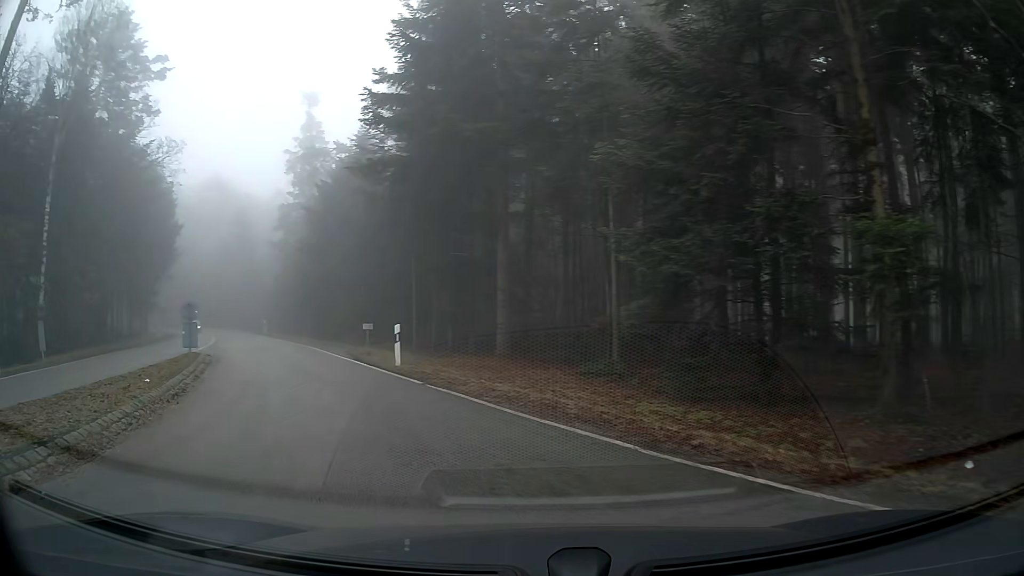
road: tertiary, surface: asphalt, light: Day
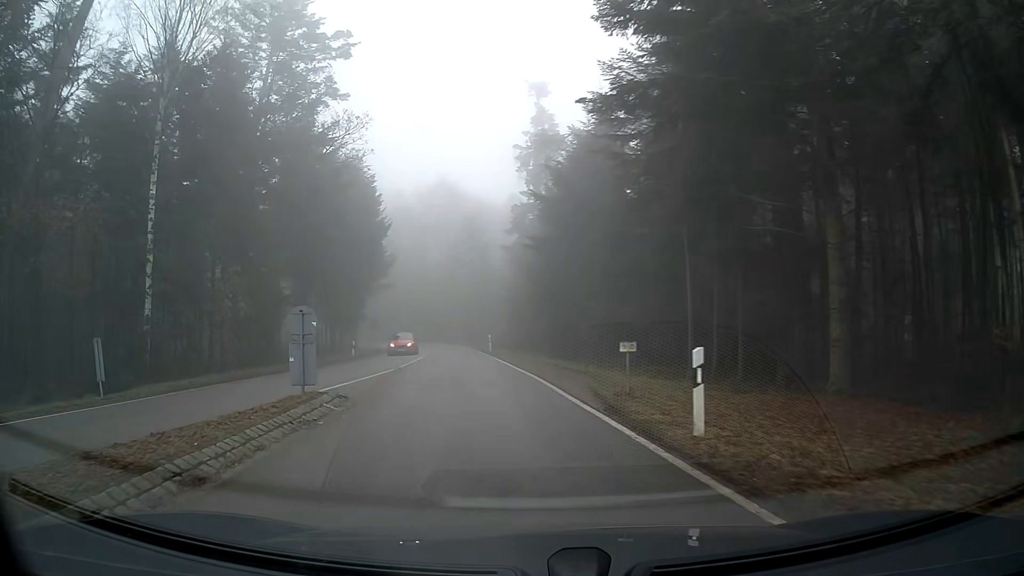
(-1.6, +9.2) m; -17°
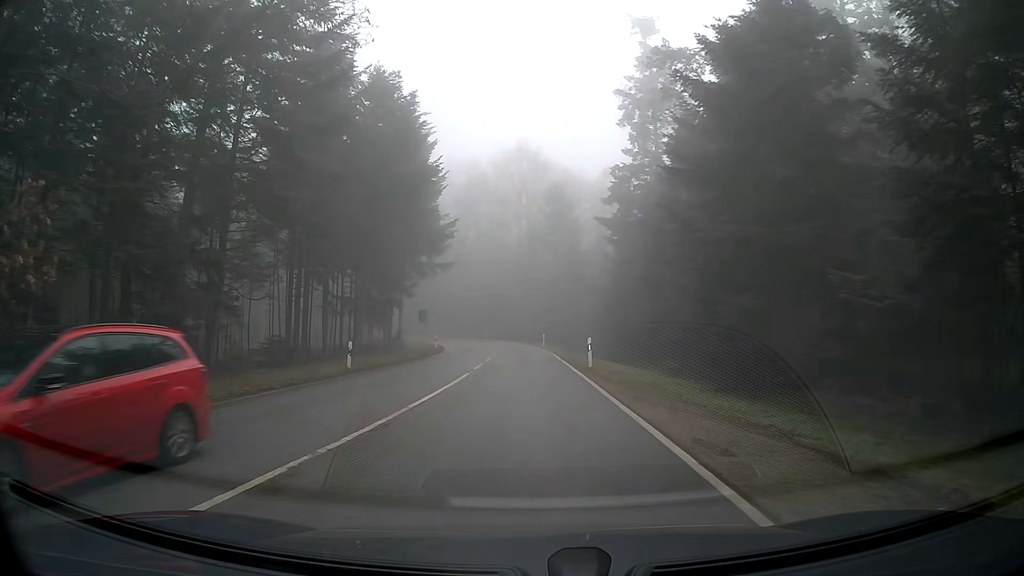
(-1.5, +17.6) m; -7°
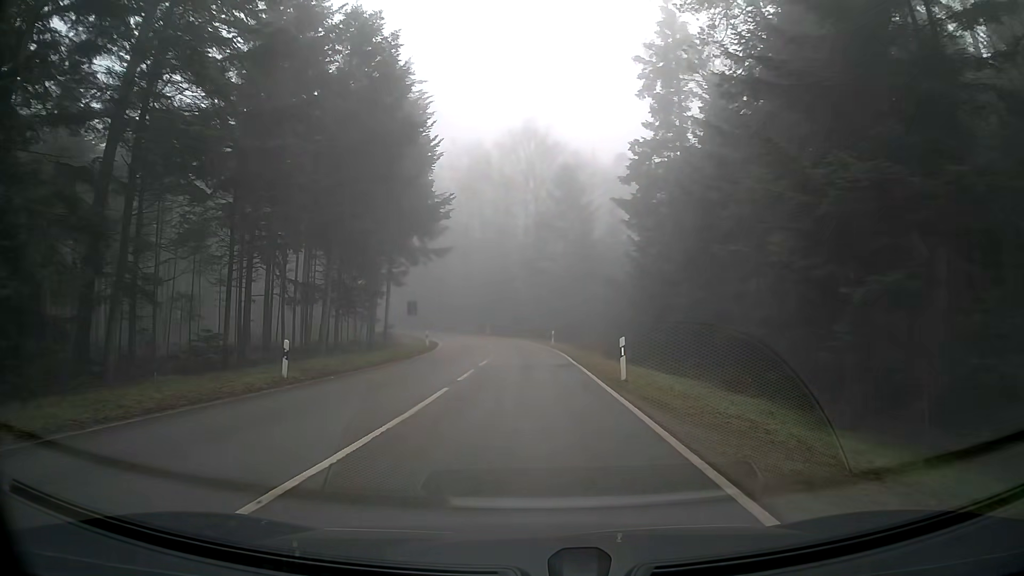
(0.0, +6.9) m; 0°
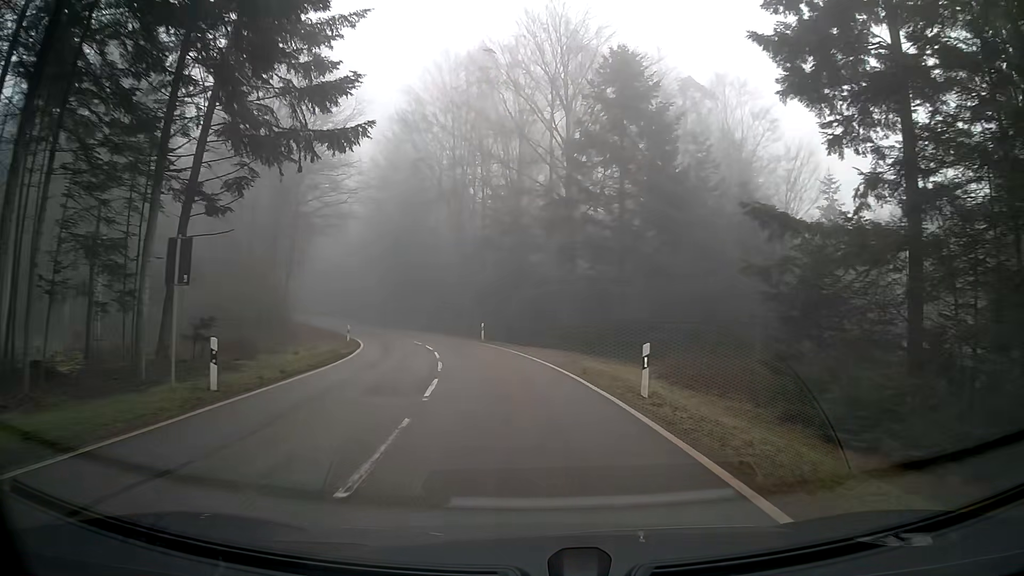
(-0.4, +30.0) m; -3°
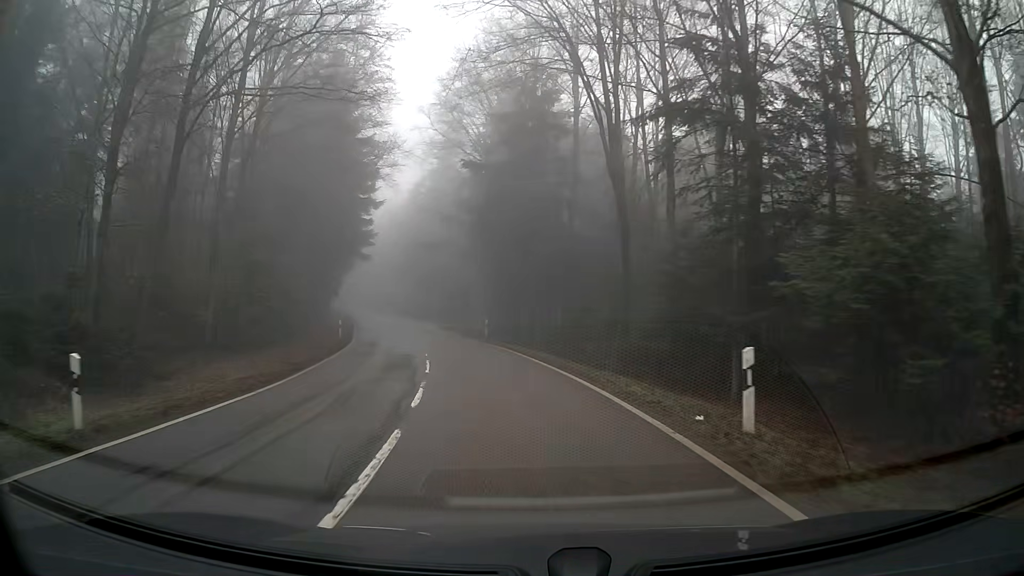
(-3.4, +31.6) m; -13°
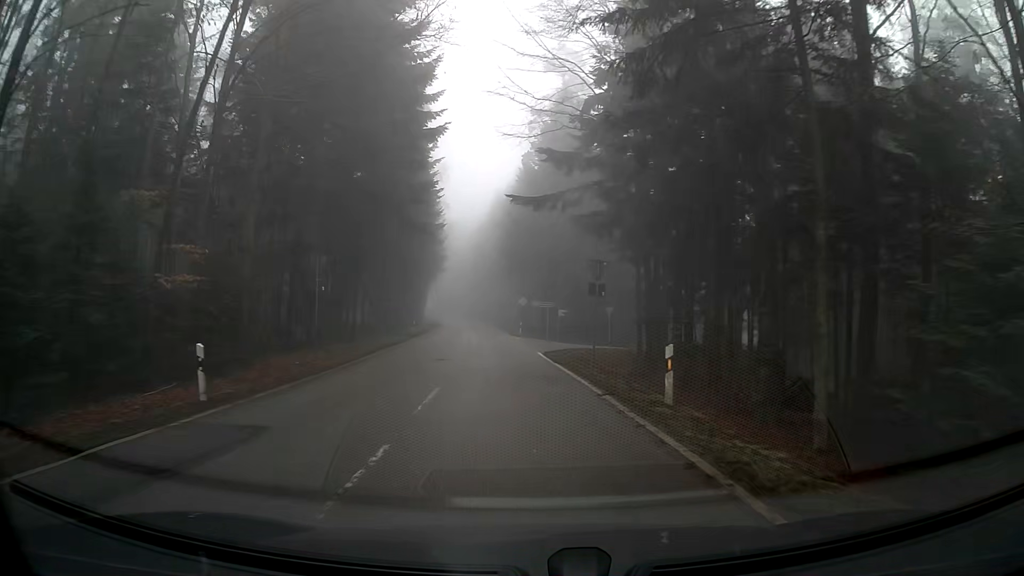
(-2.2, +25.4) m; -9°
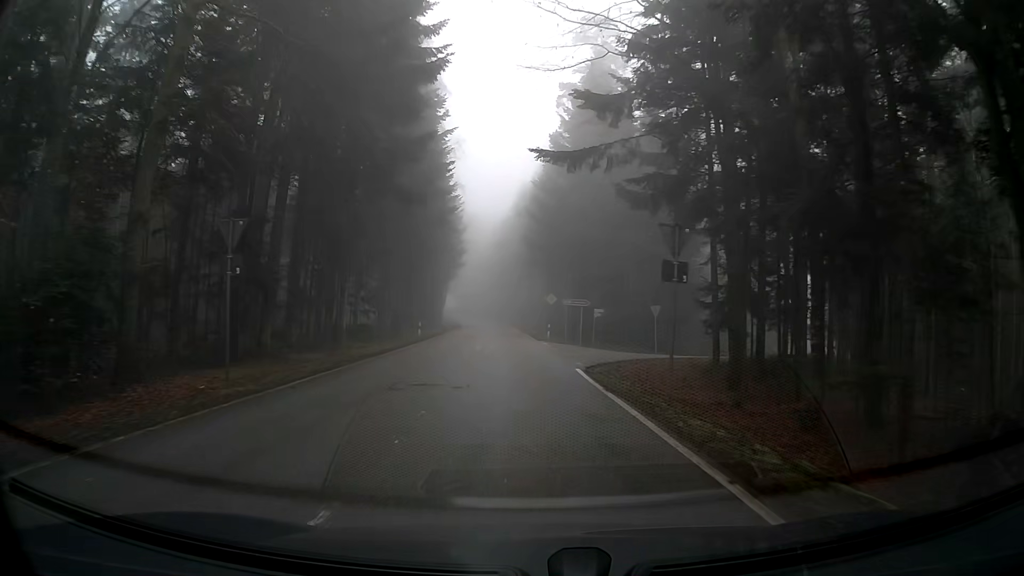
(-0.2, +8.8) m; -2°
